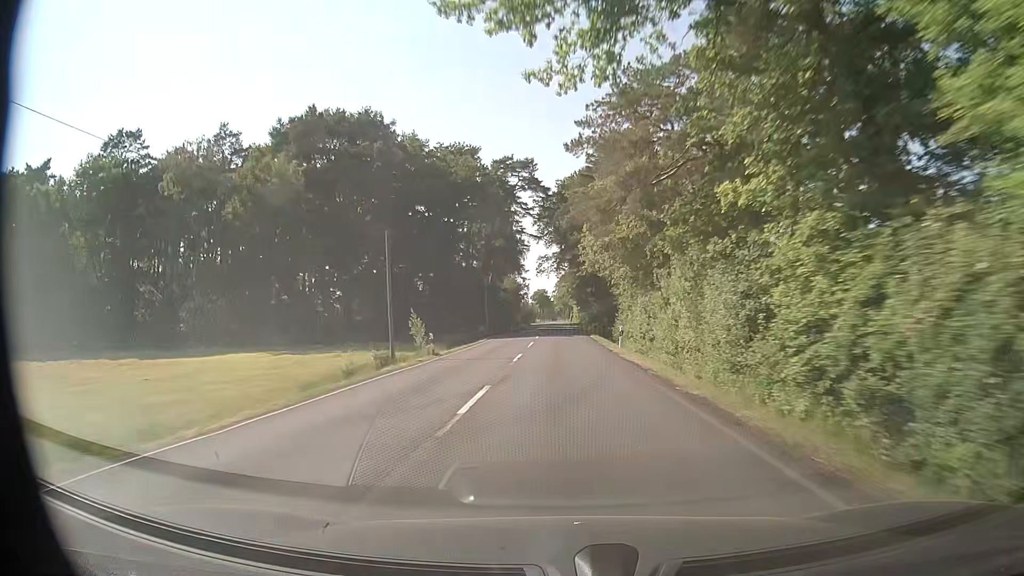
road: secondary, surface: asphalt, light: Day
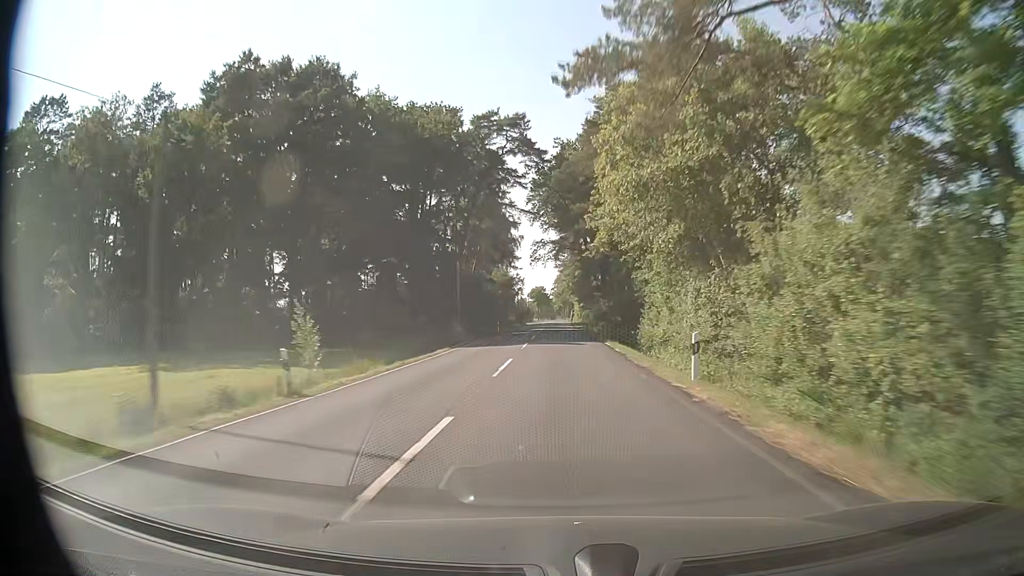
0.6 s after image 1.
(0.0, +16.7) m; 0°
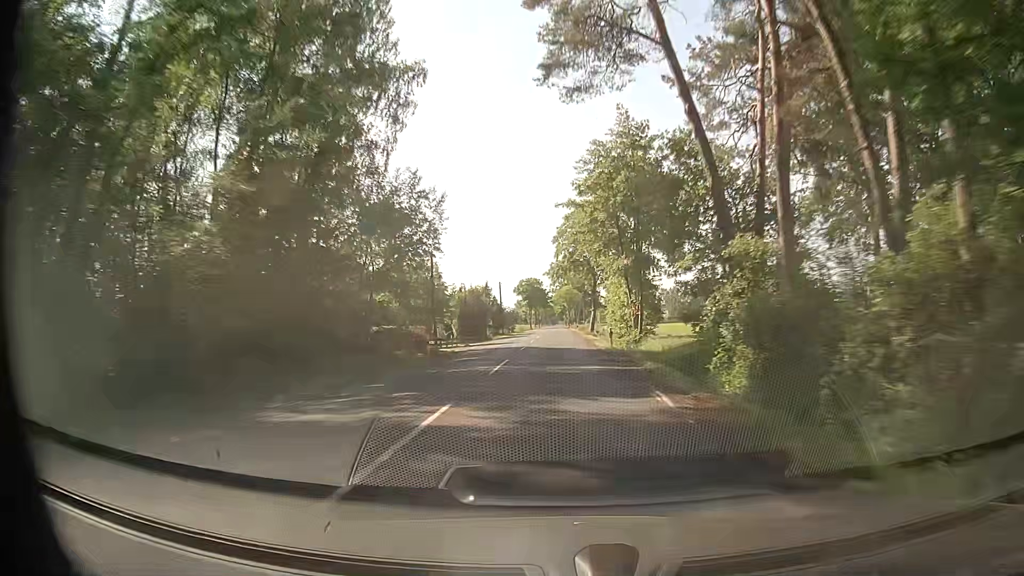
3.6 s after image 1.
(+0.1, +82.9) m; 0°
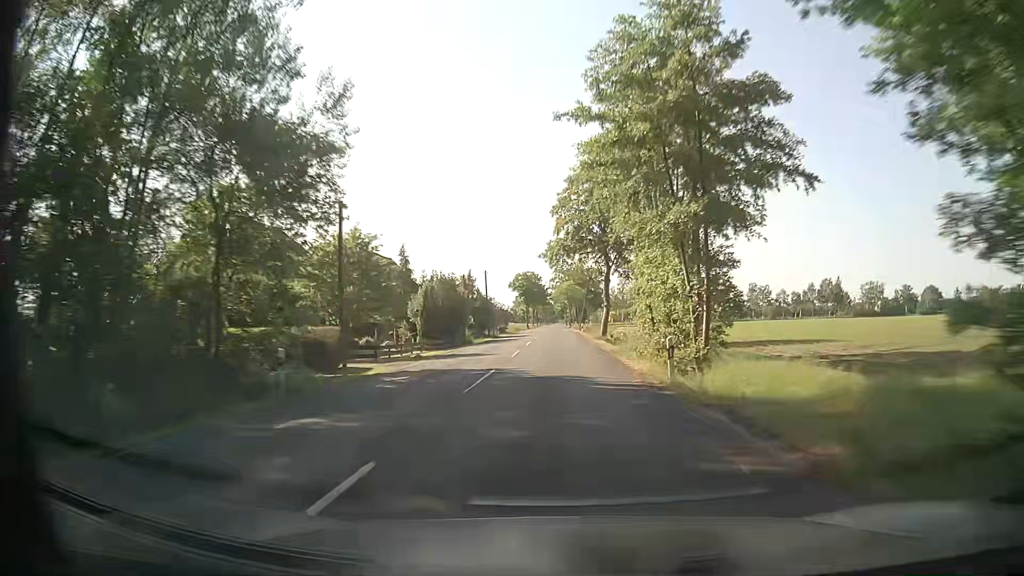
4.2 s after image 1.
(0.0, +16.4) m; 0°
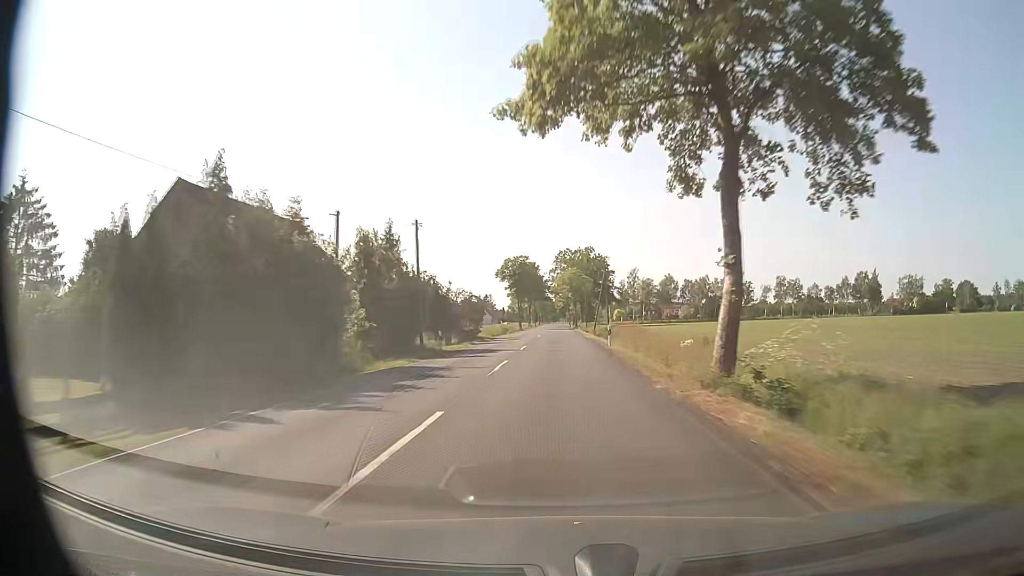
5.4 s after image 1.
(+0.1, +32.8) m; 0°
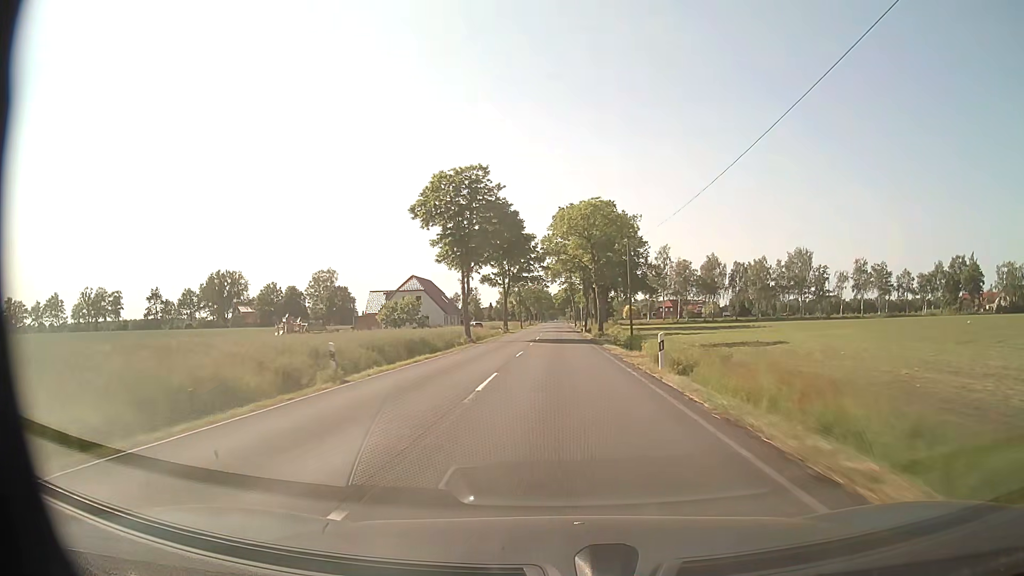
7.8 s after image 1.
(-0.1, +65.4) m; 0°
(0, +10) (0, +20) (0, +30) (0, +40) (0, +50) (0, +60) (0, +70) (0, +80) (0, +90) (0, +100) m
